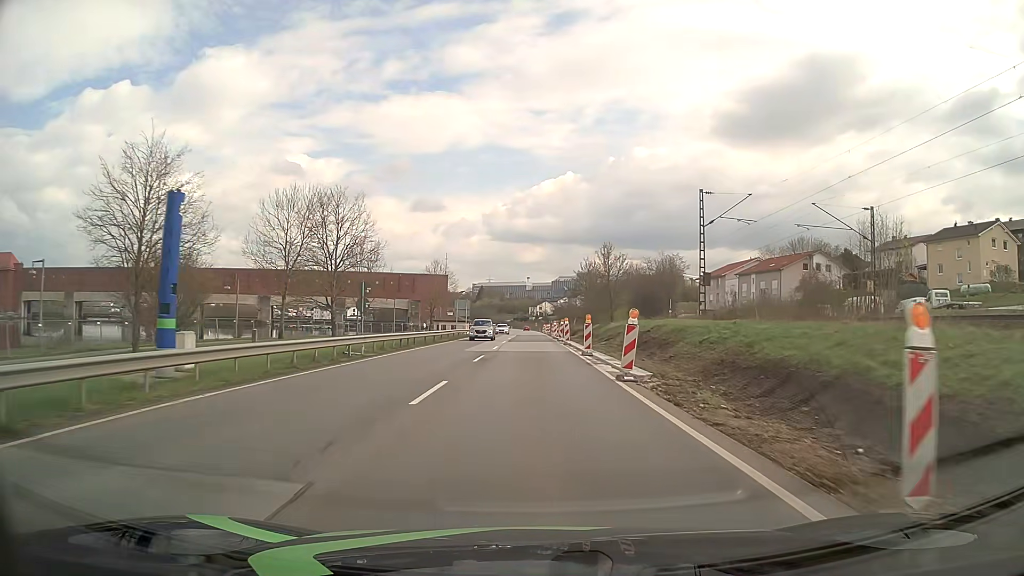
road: primary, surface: asphalt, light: Day
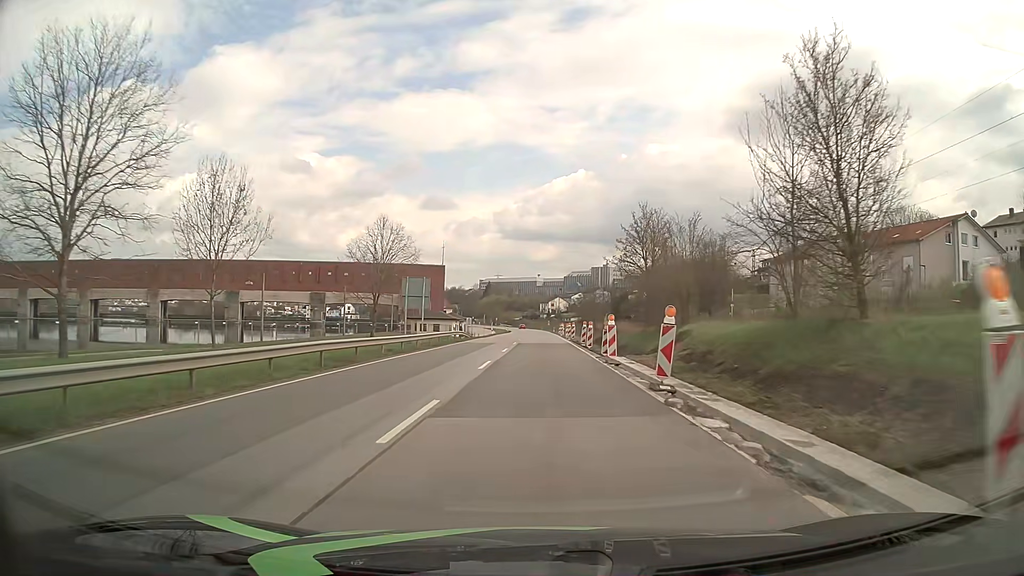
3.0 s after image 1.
(-0.1, +39.1) m; -1°
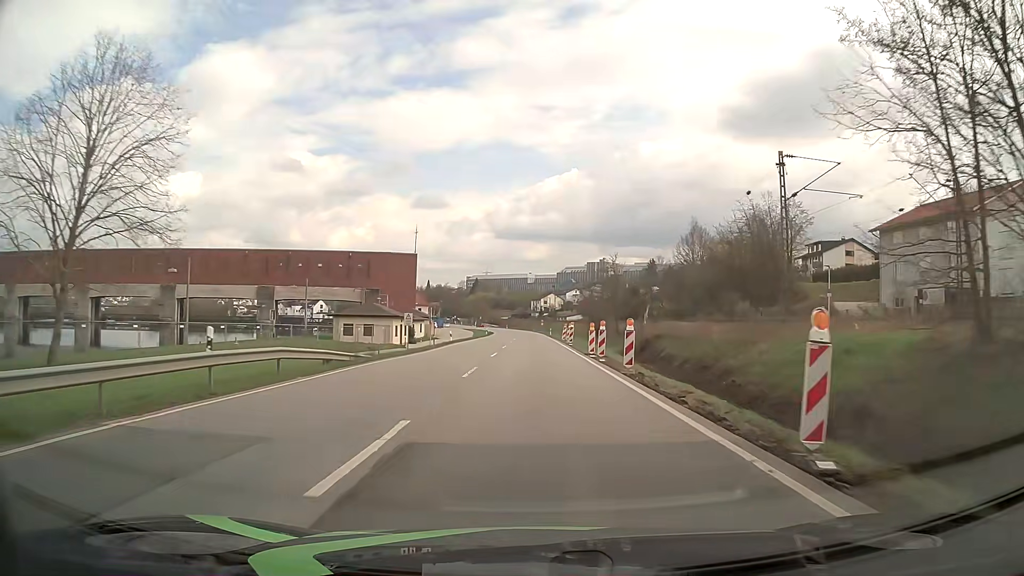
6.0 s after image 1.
(+0.3, +39.1) m; +1°
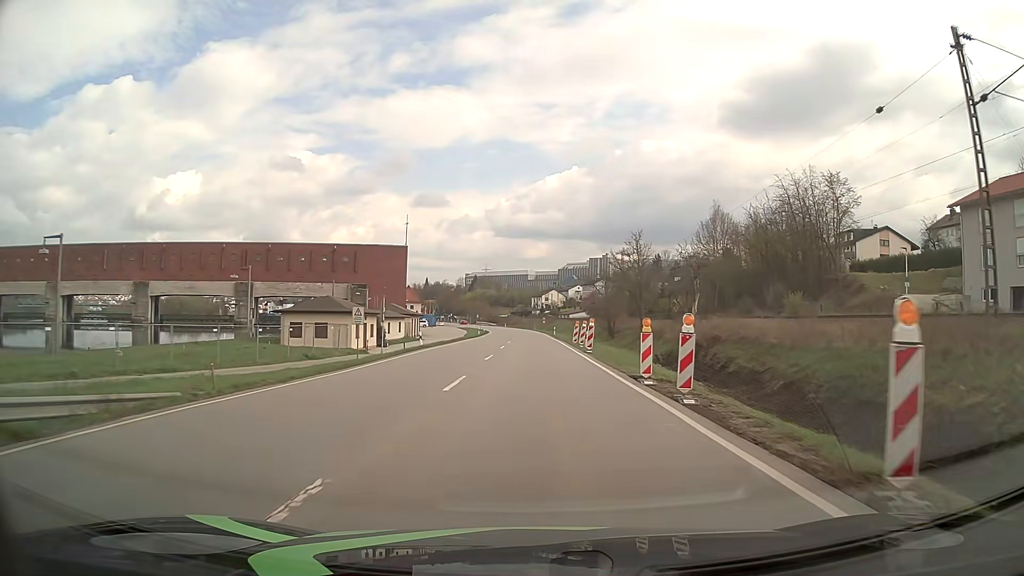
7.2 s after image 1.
(-0.1, +15.6) m; 0°
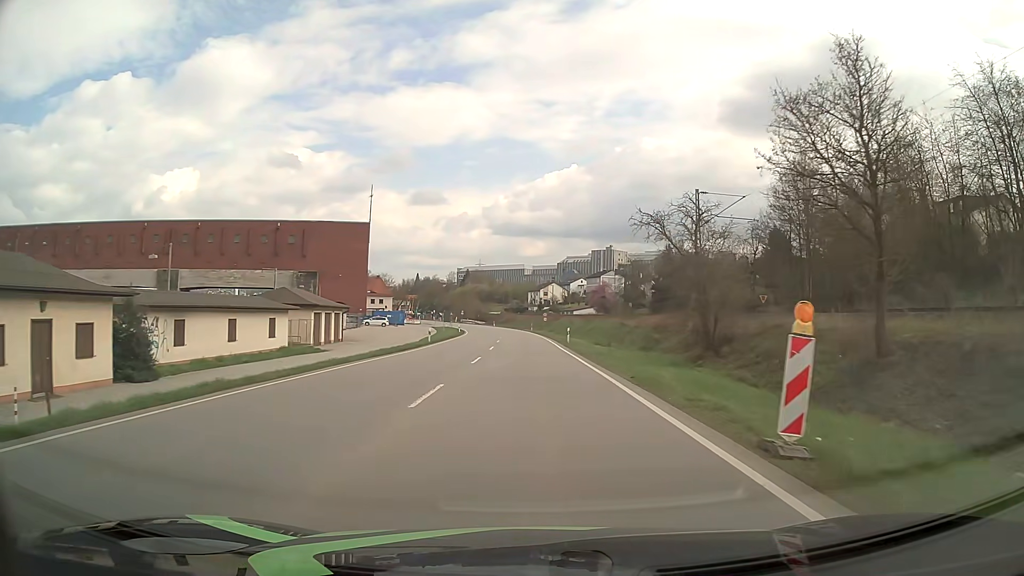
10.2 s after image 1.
(0.0, +39.1) m; 0°
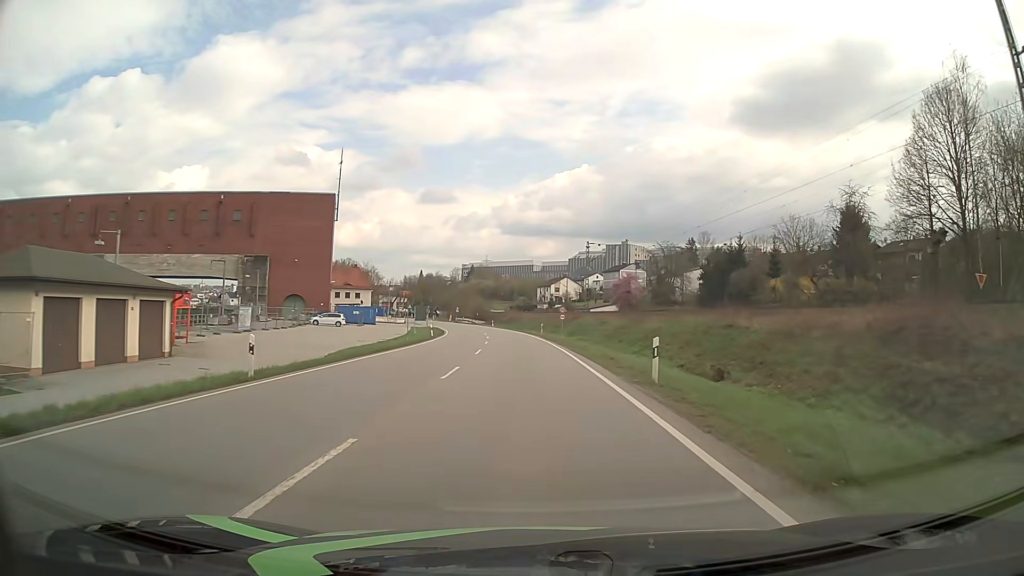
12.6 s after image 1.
(-0.2, +31.2) m; -1°
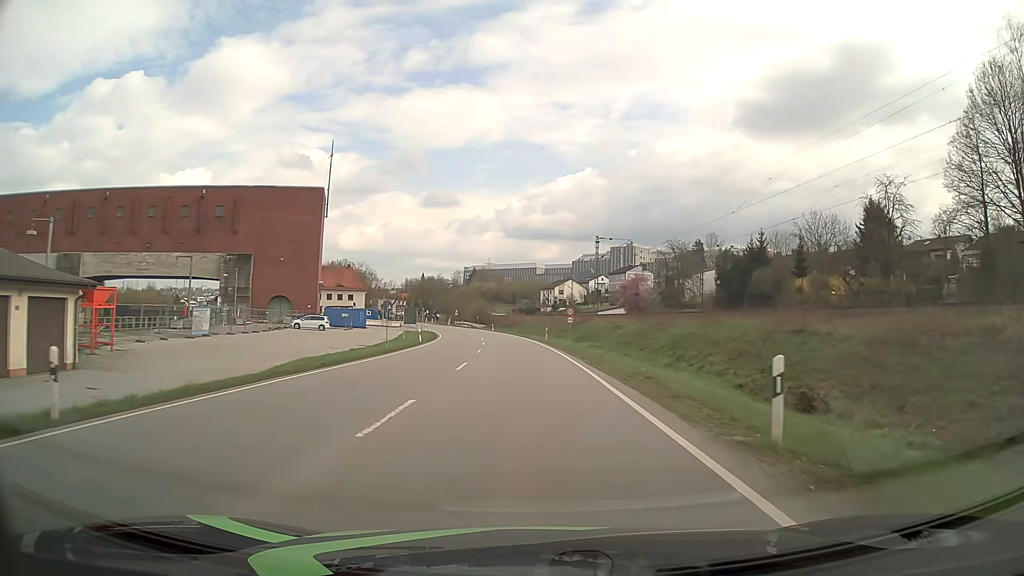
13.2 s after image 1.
(0.0, +7.8) m; 0°
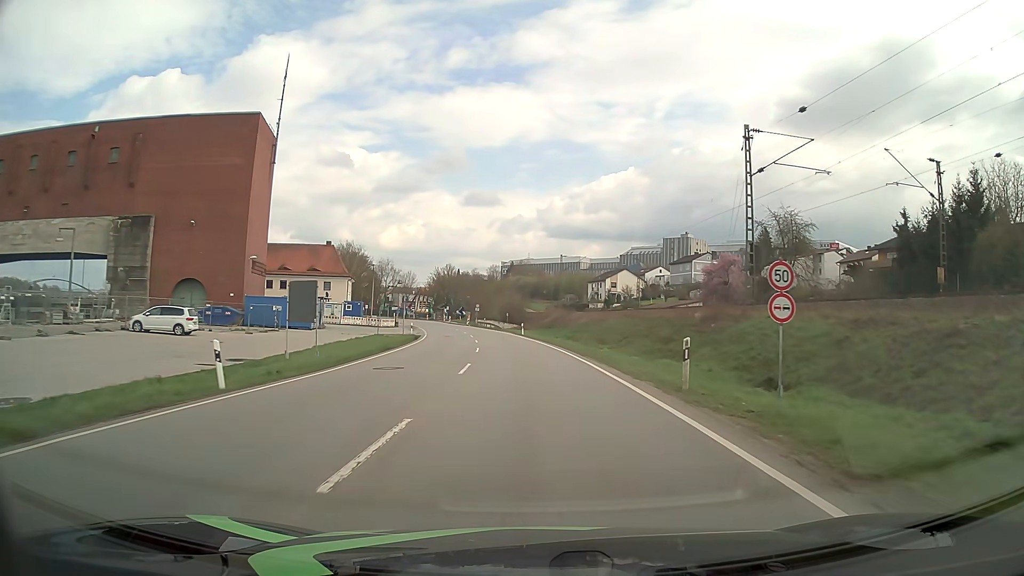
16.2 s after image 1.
(-1.3, +38.8) m; -4°
